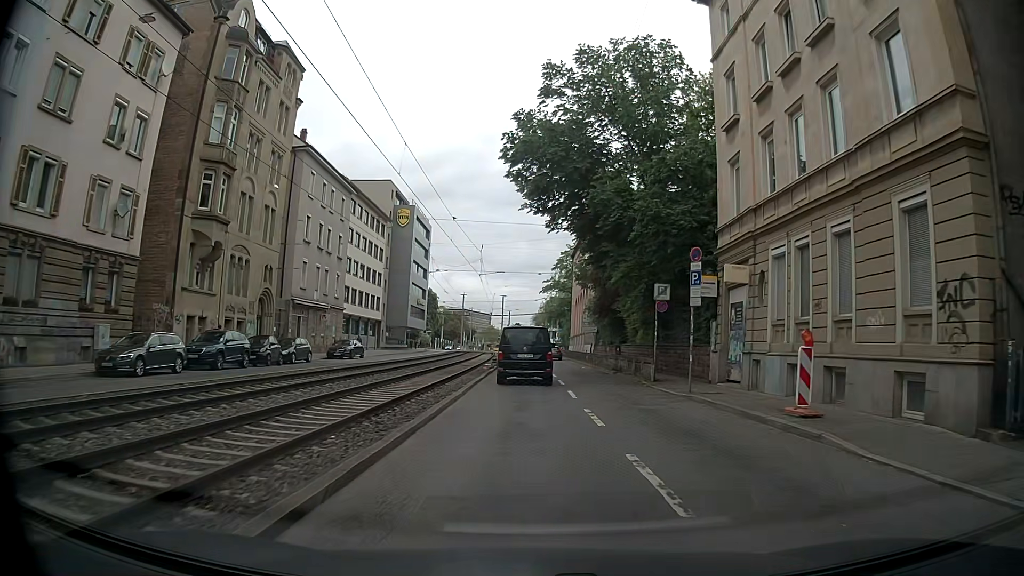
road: tertiary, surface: asphalt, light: Day
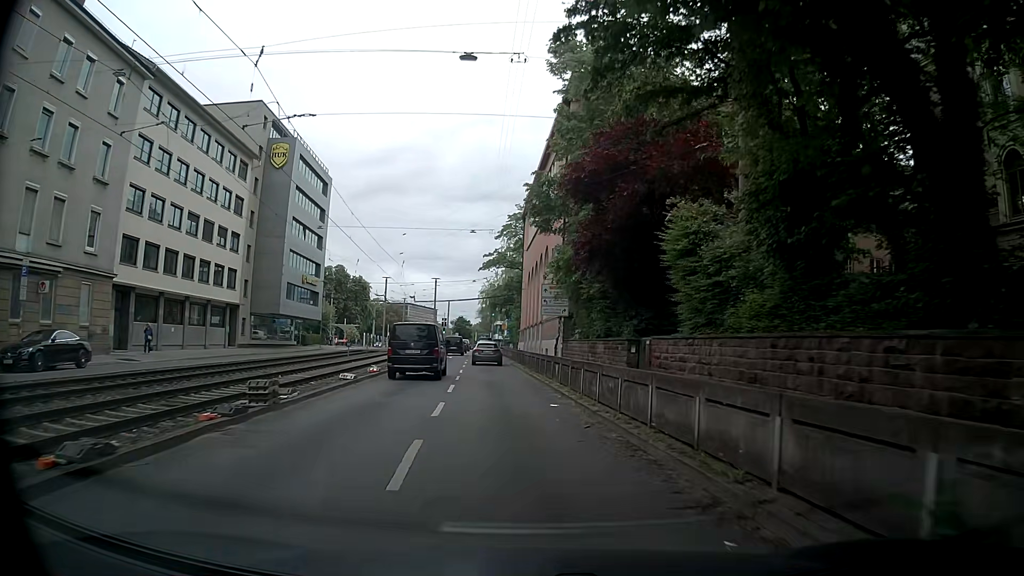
(+1.9, +29.6) m; +3°
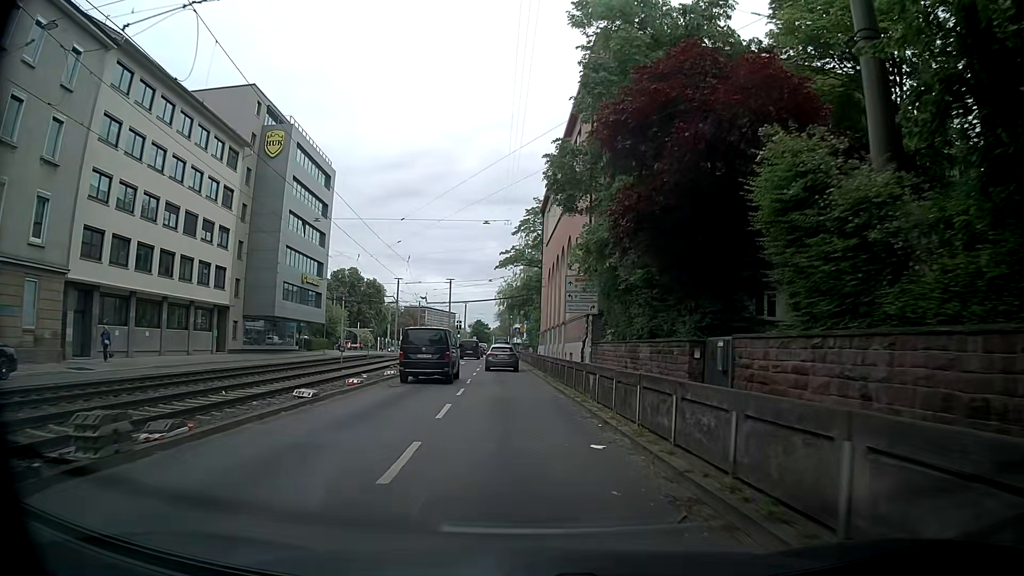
(+0.1, +5.7) m; +1°
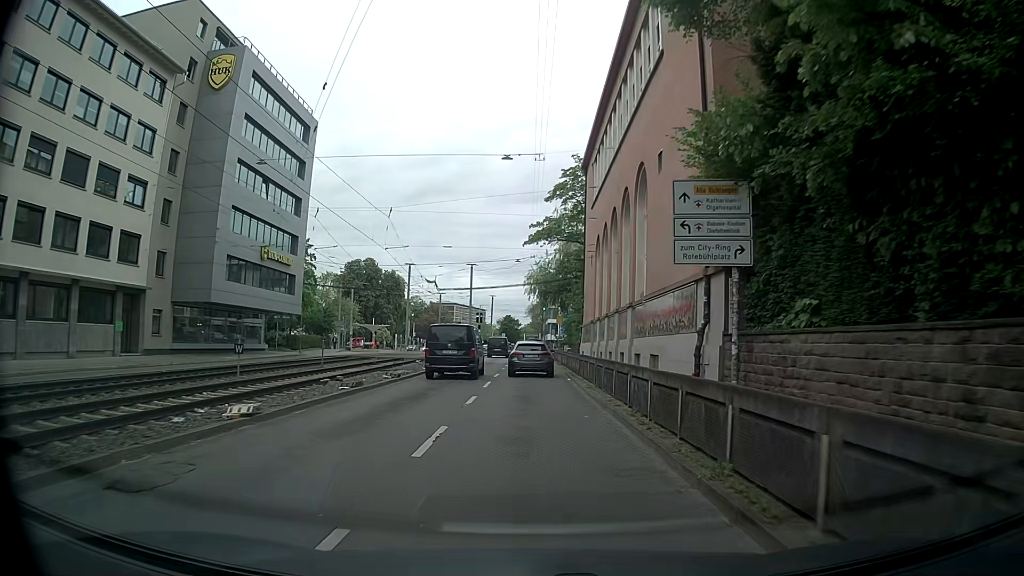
(-0.9, +16.8) m; -4°
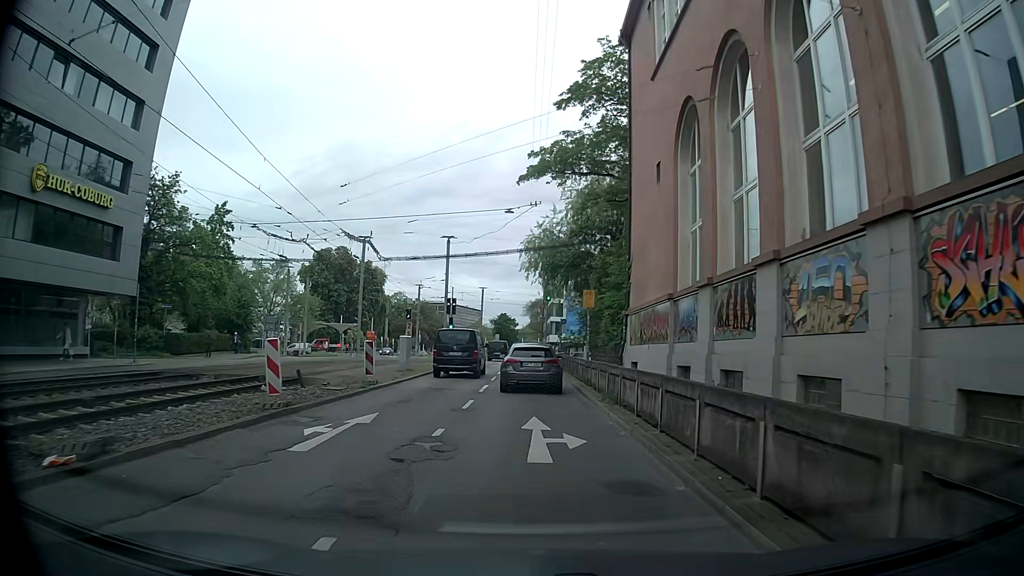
(+0.1, +24.3) m; +2°
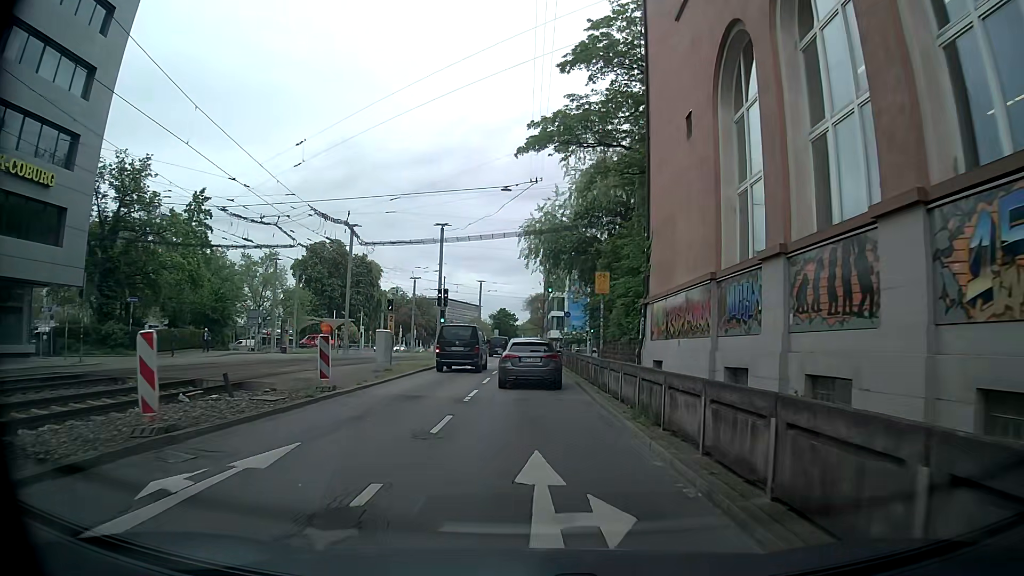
(-0.1, +4.6) m; -1°
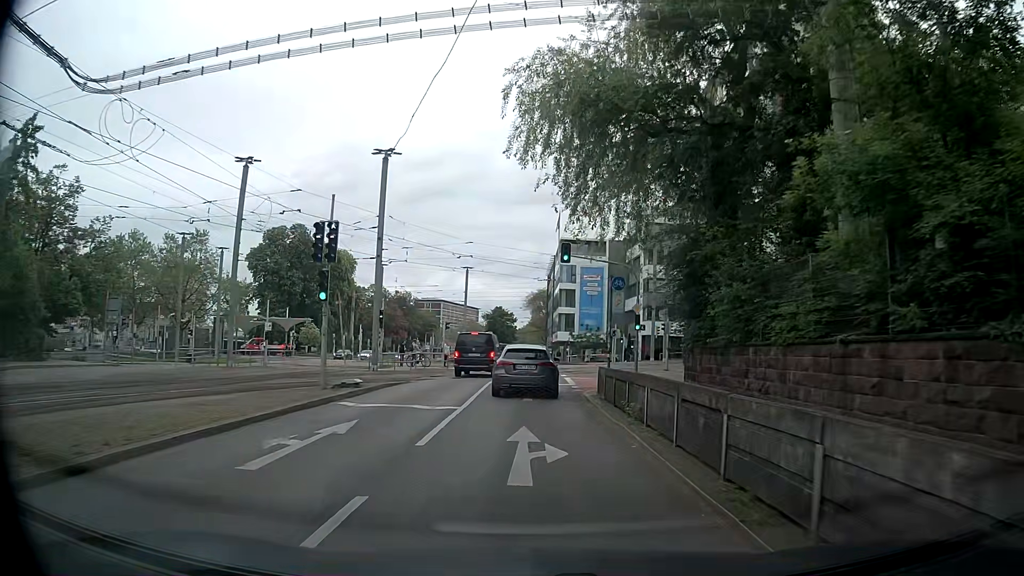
(0.0, +24.6) m; -1°
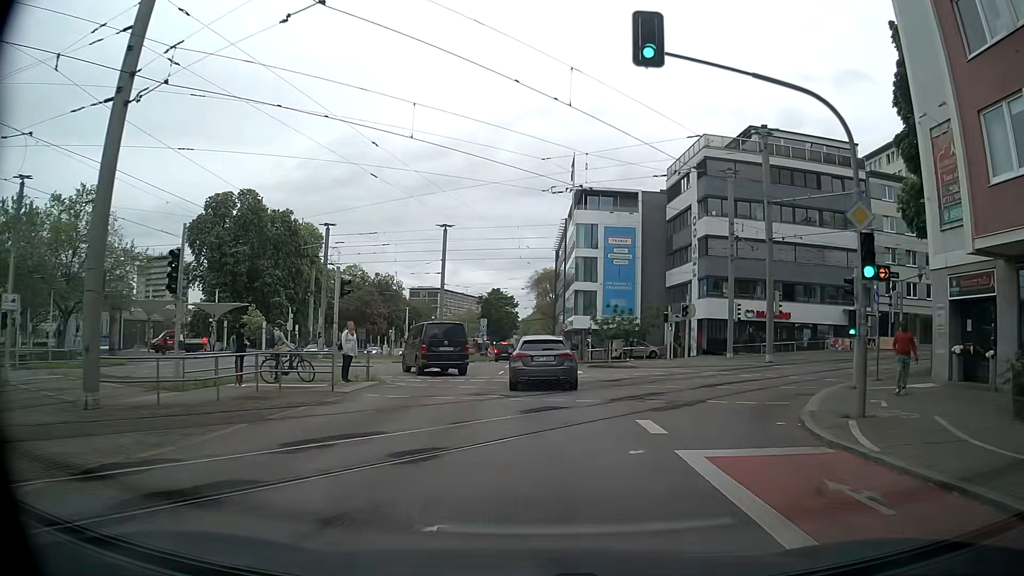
(+0.2, +23.9) m; +1°
